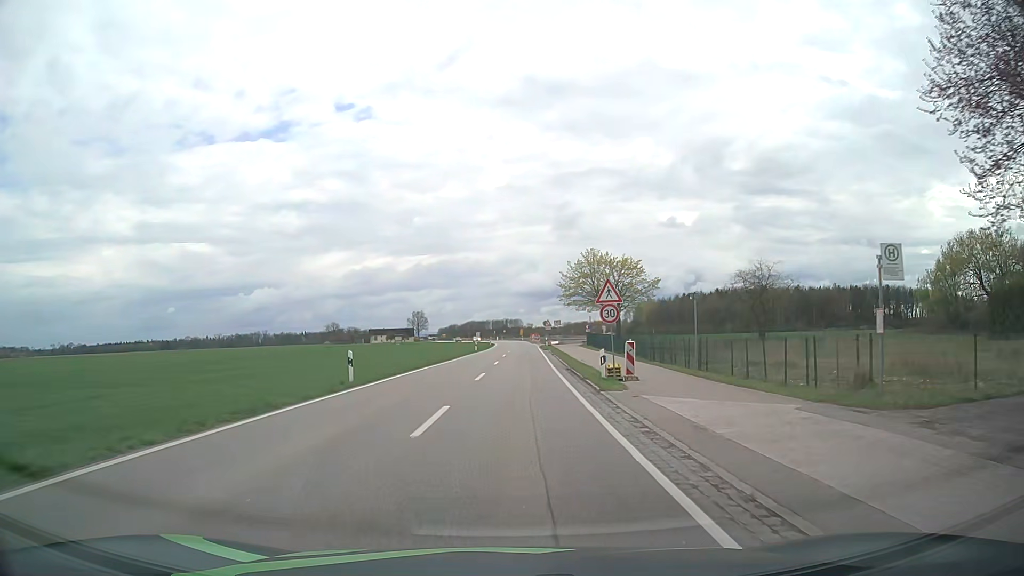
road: tertiary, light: Day
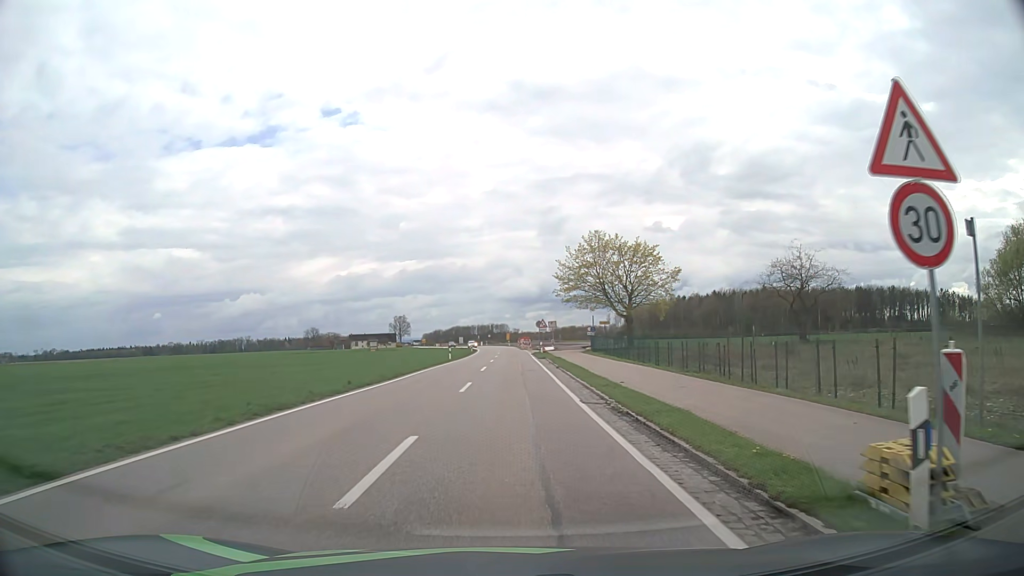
(+0.2, +16.1) m; +1°
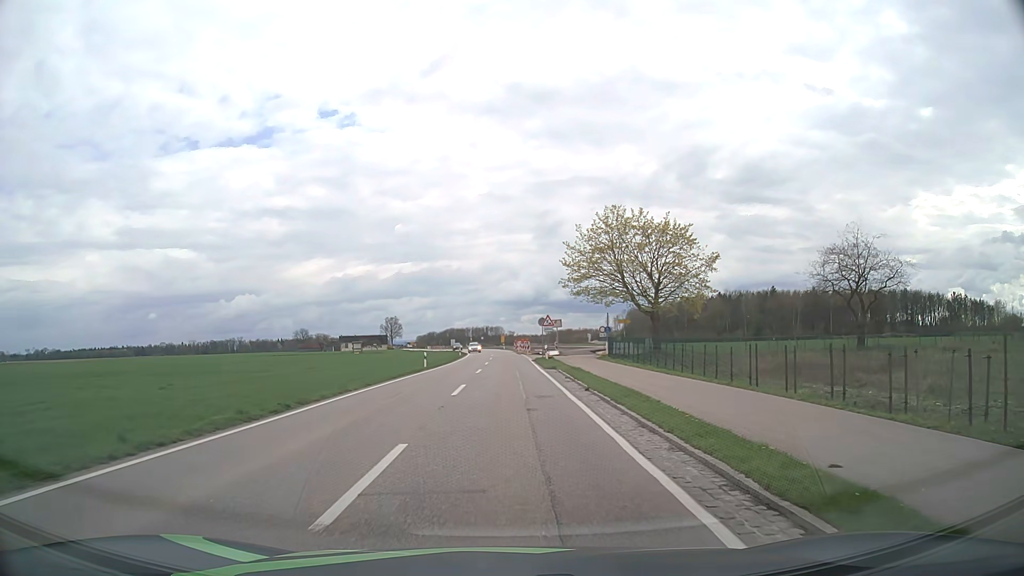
(+0.1, +13.5) m; 0°
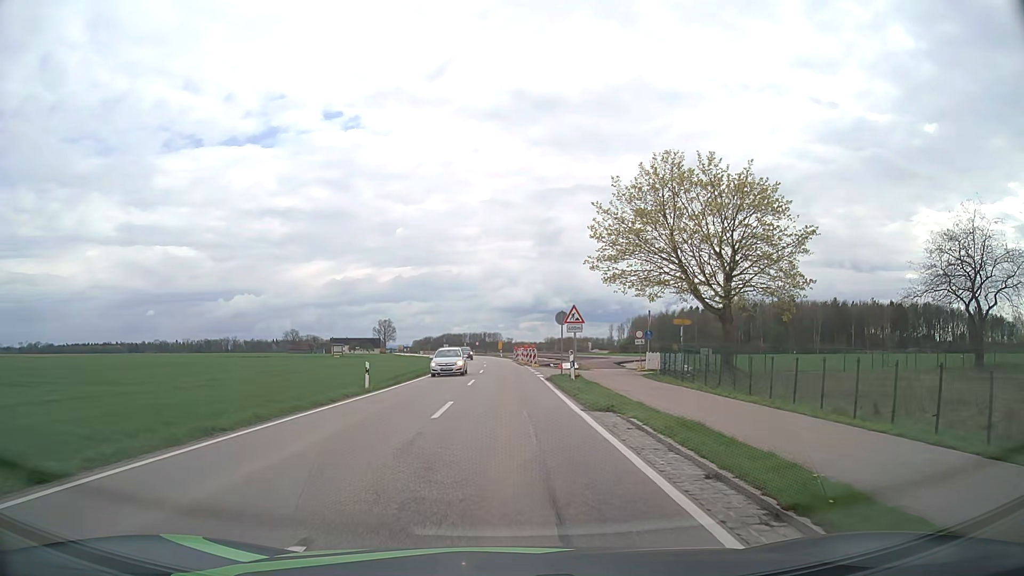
(+0.1, +17.2) m; 0°
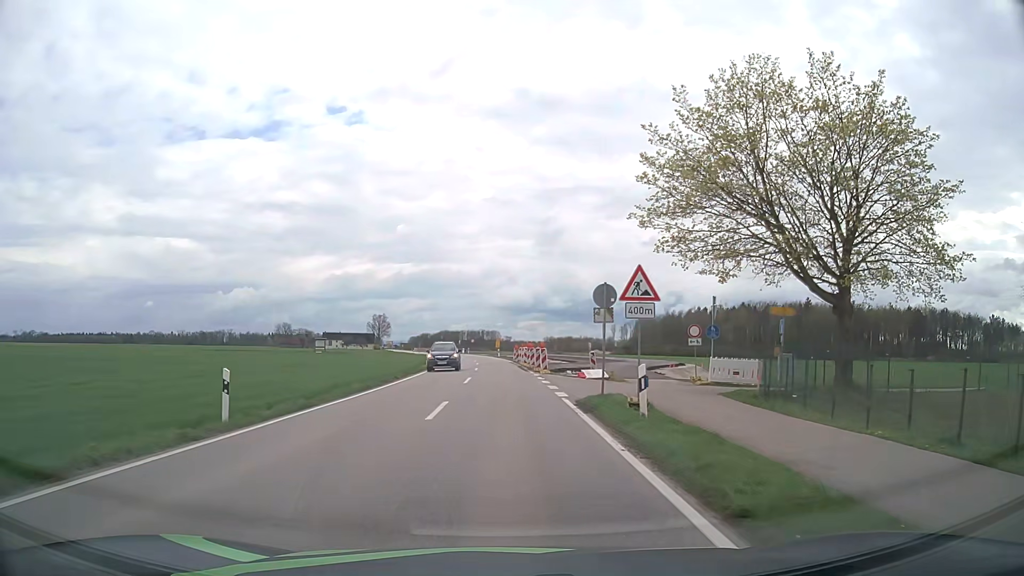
(0.0, +13.0) m; 0°
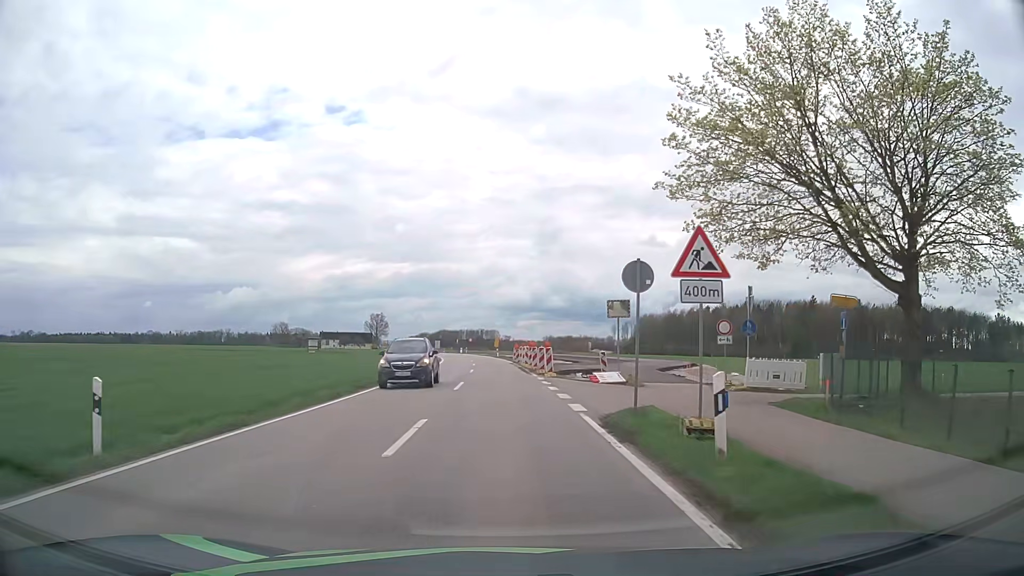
(0.0, +4.4) m; 0°
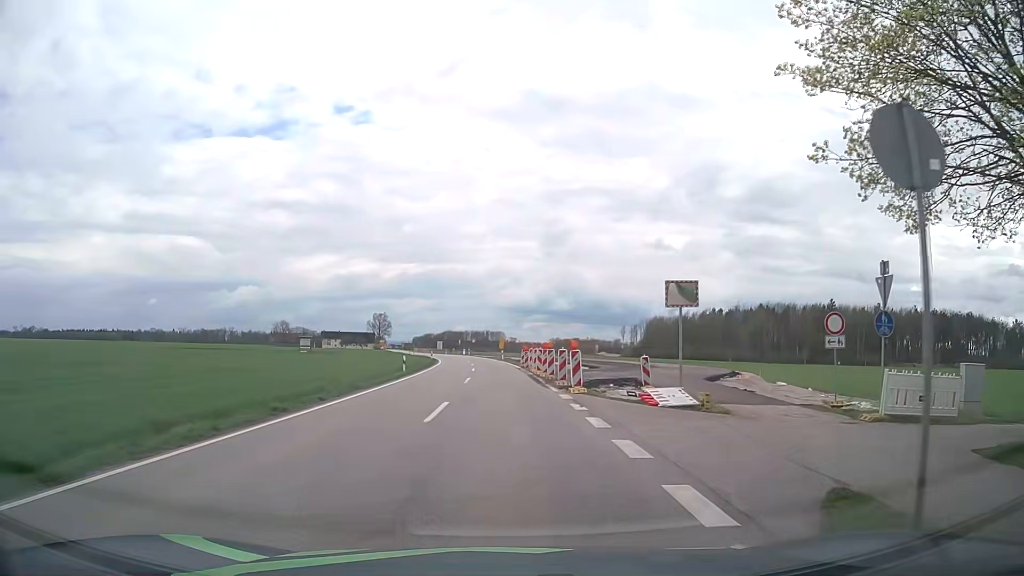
(0.0, +8.9) m; 0°
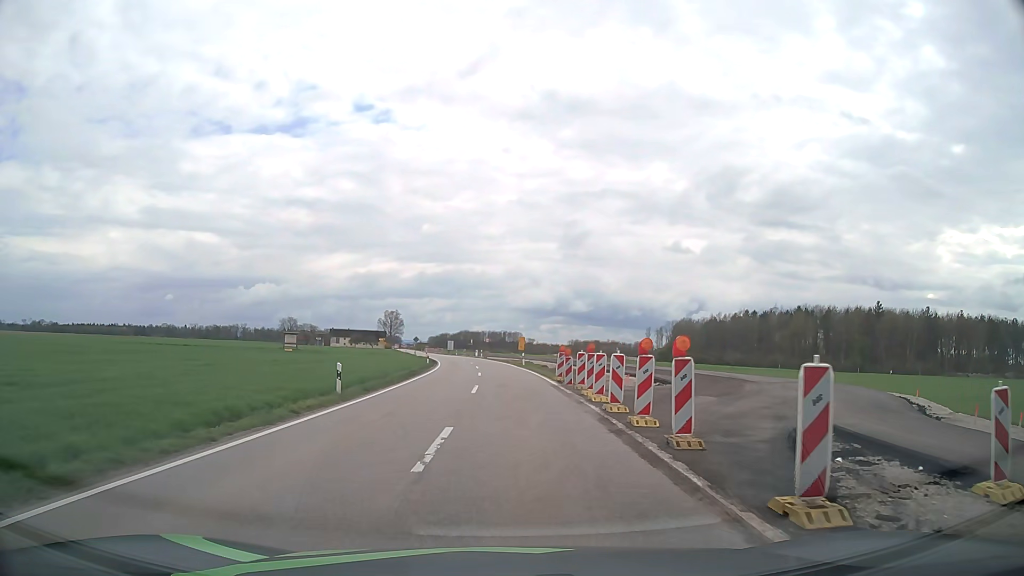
(-0.3, +18.0) m; -2°
